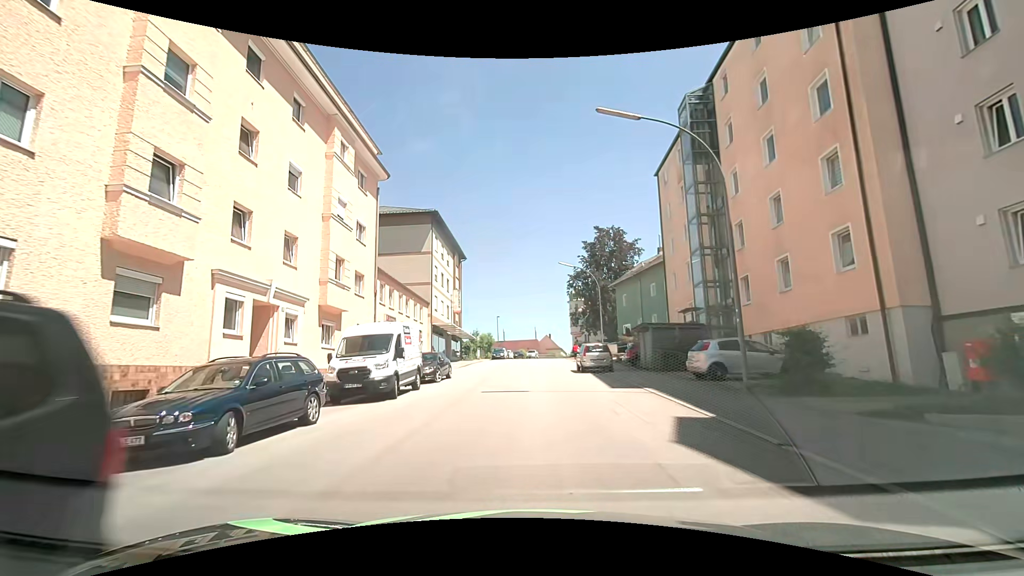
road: tertiary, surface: asphalt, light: Day
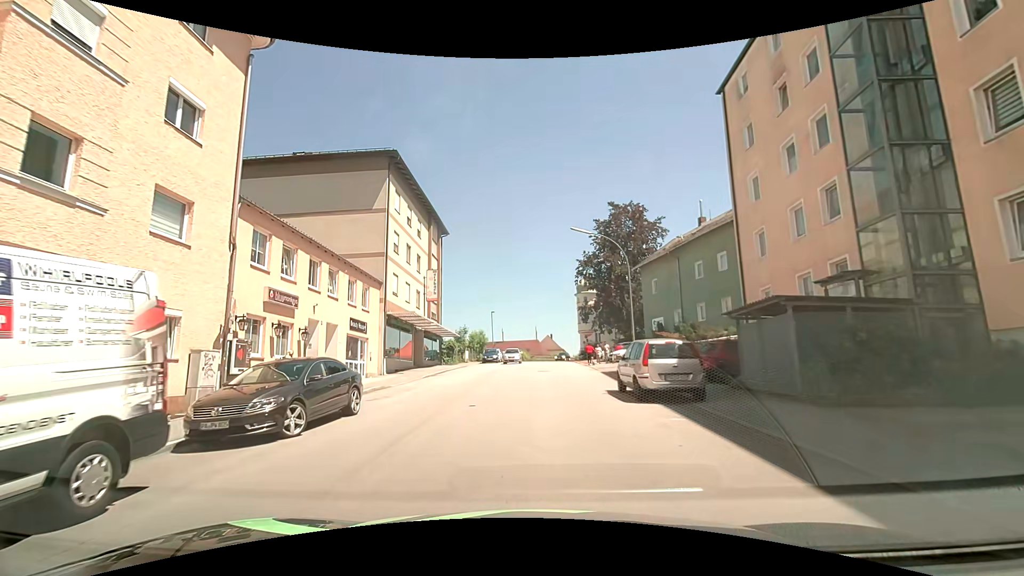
(+0.2, +14.0) m; +1°
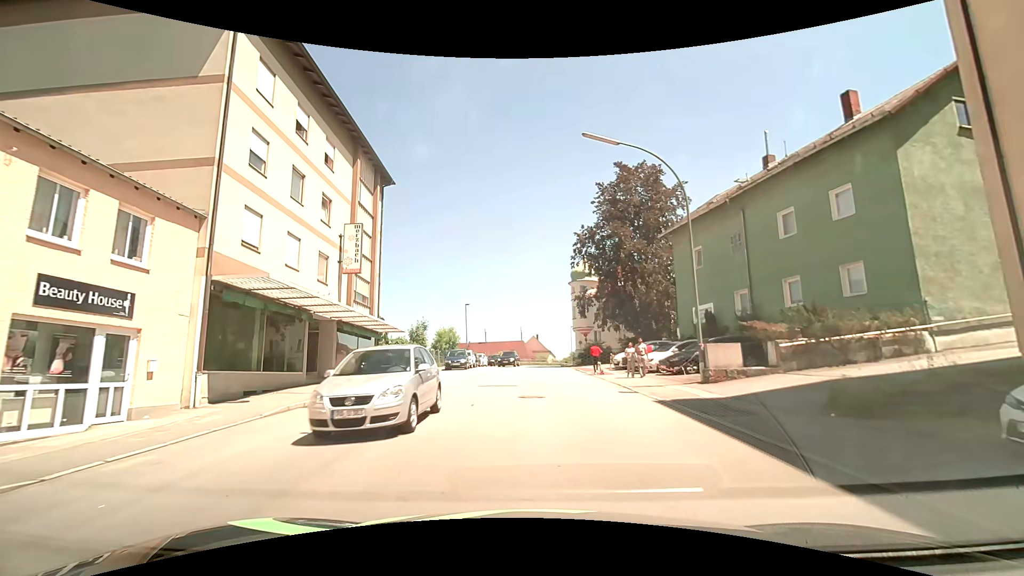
(0.0, +15.0) m; +1°
(0, +10) (0, +20) (+1, +30) (+1, +40) (+1, +50) (+2, +60) (+4, +70) (+7, +79) (+11, +89) (+14, +98) m
